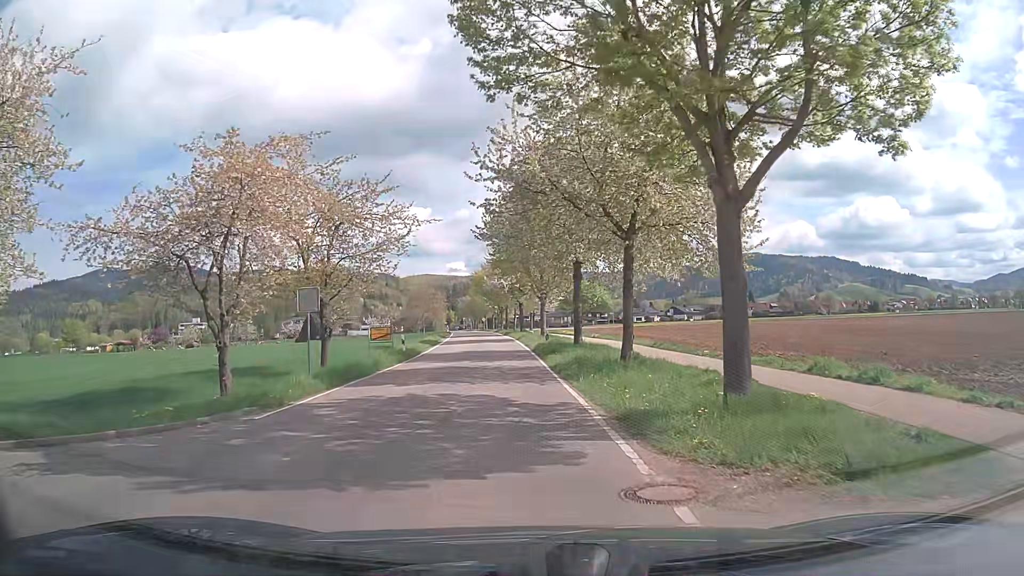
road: tertiary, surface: asphalt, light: Day
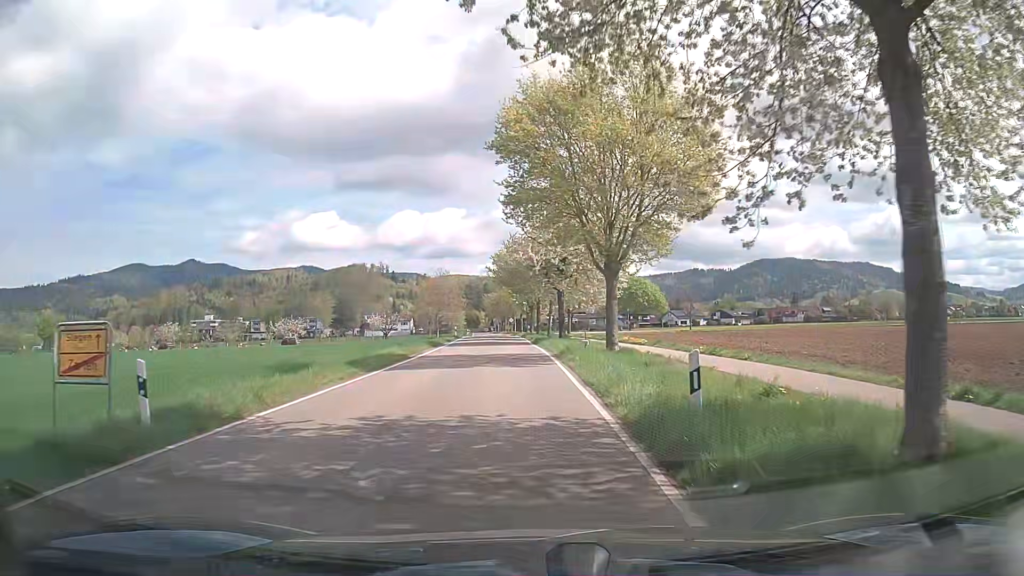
(-0.4, +24.4) m; -3°
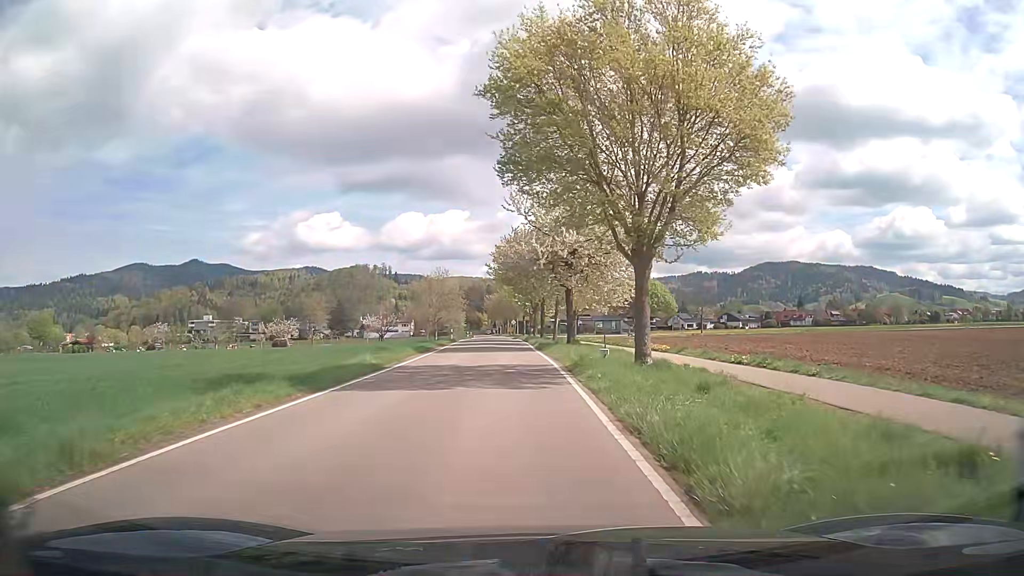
(0.0, +5.5) m; 0°
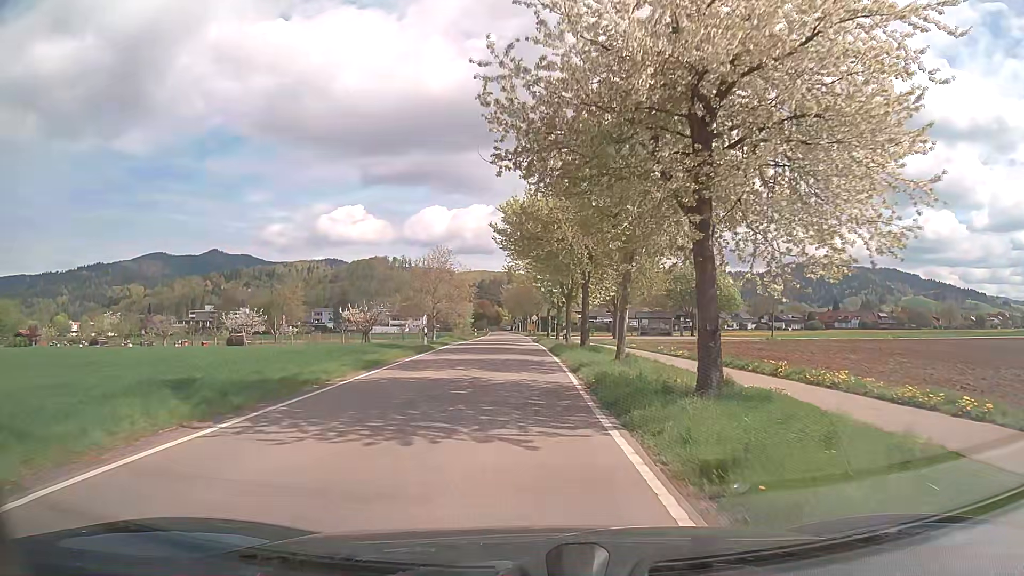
(-0.5, +24.2) m; -2°
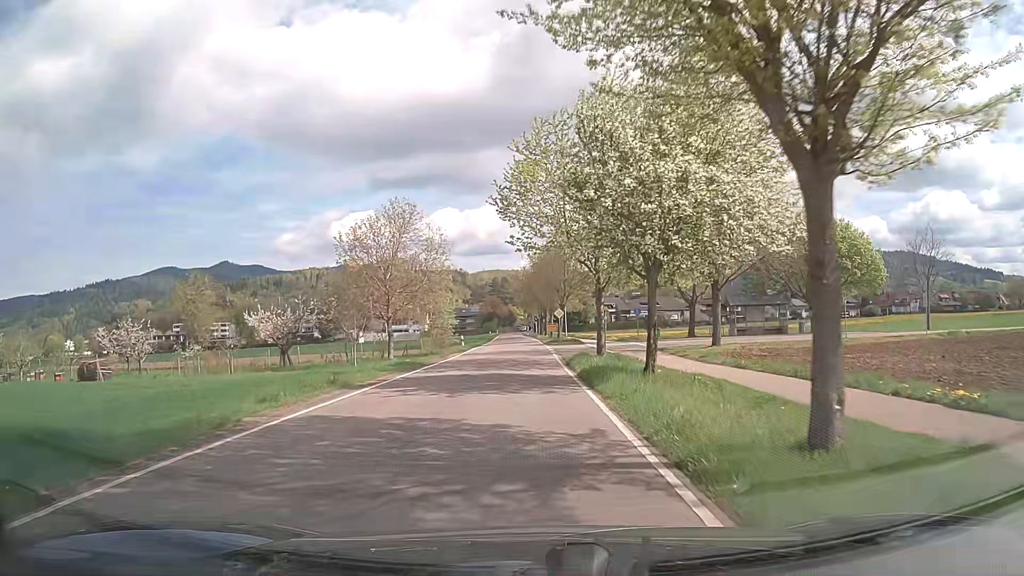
(-0.3, +34.1) m; -1°
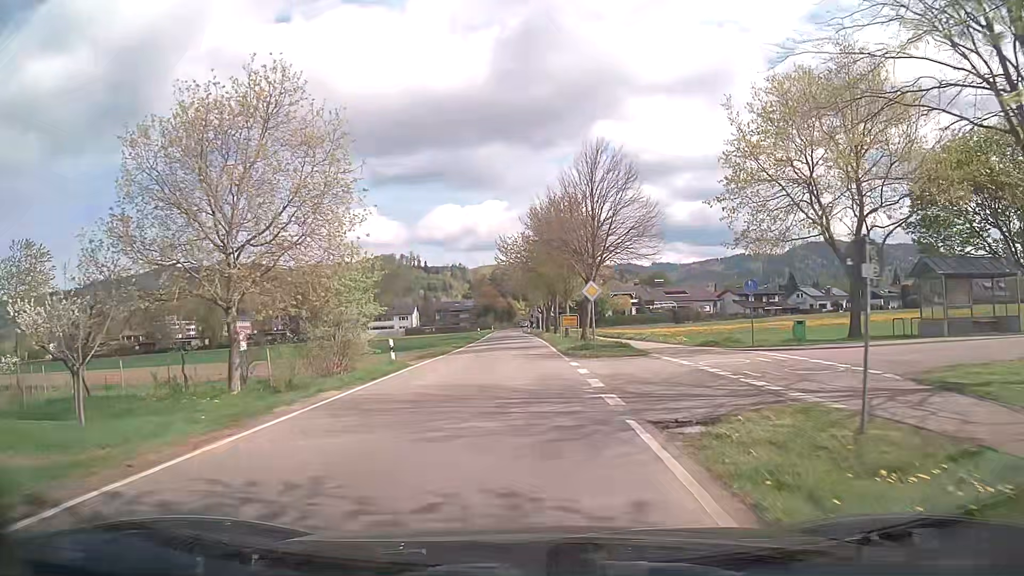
(-0.3, +26.8) m; -1°
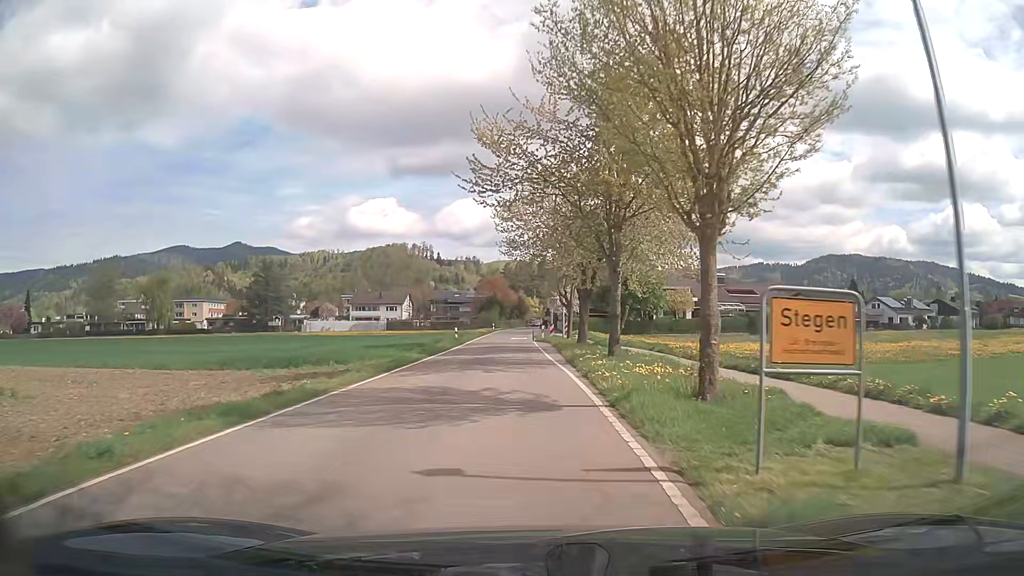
(+0.2, +34.0) m; -1°
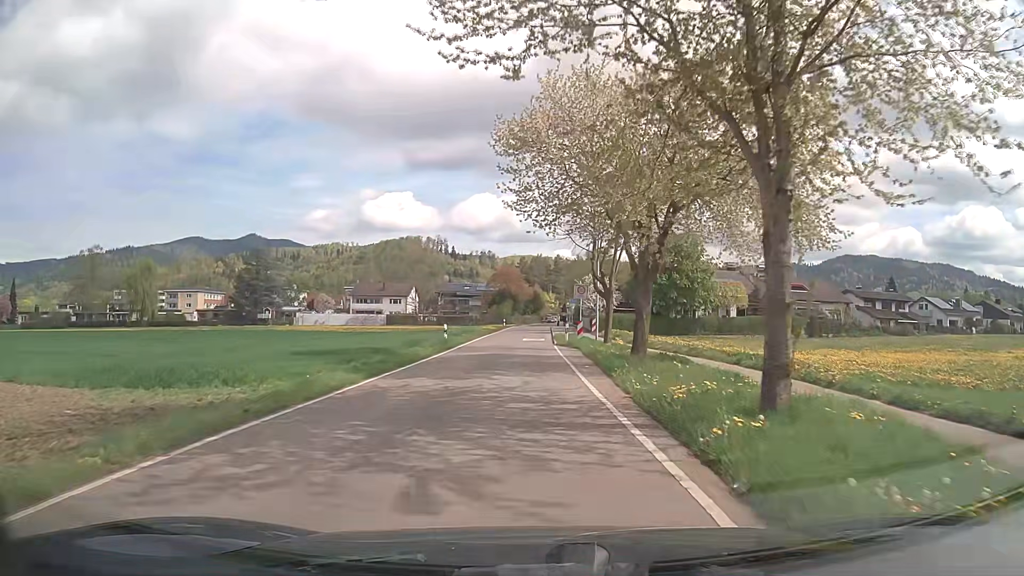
(-0.1, +13.2) m; -1°
(0, +10) (0, +20) (0, +30) (0, +40) (0, +50) (+1, +60) (+1, +70) (+1, +80) (+2, +90) (+2, +100) m
